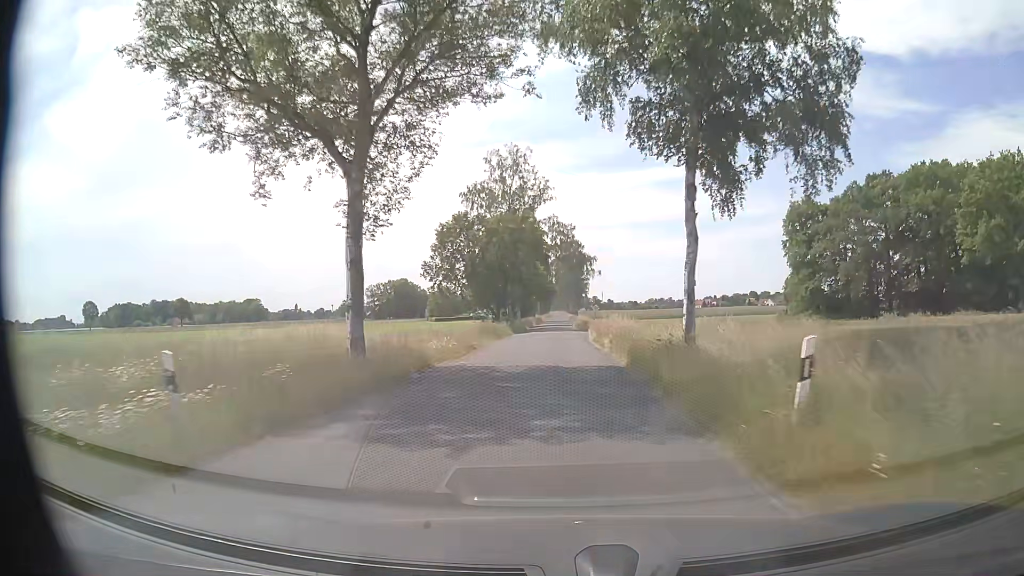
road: secondary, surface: asphalt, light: Day
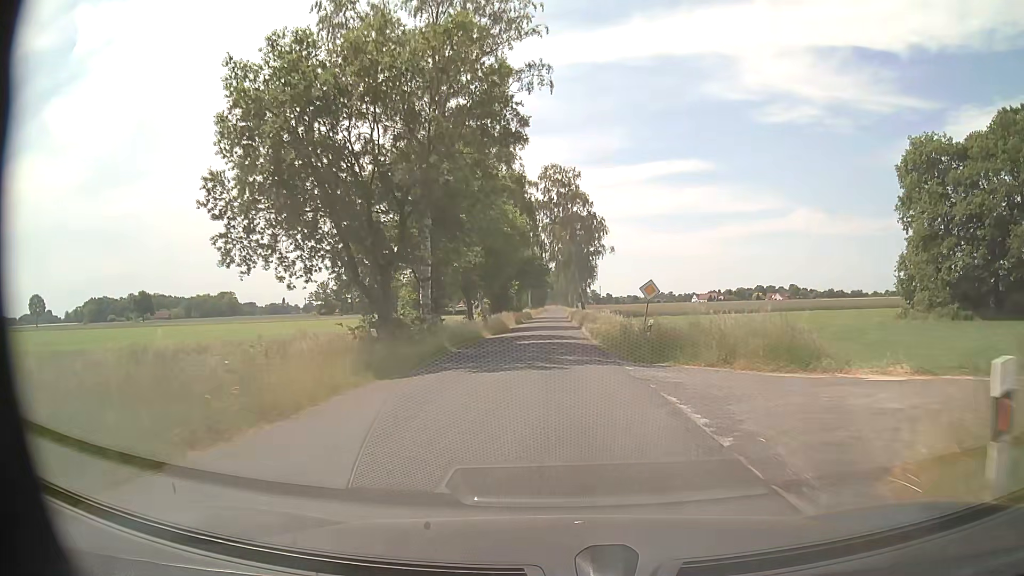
(+0.3, +42.0) m; 0°
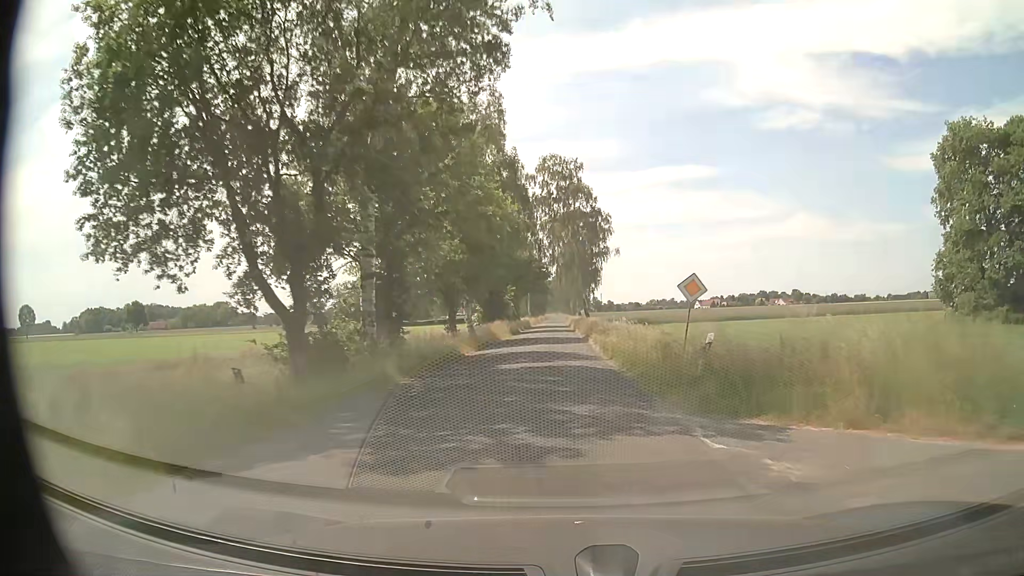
(+0.1, +8.4) m; 0°
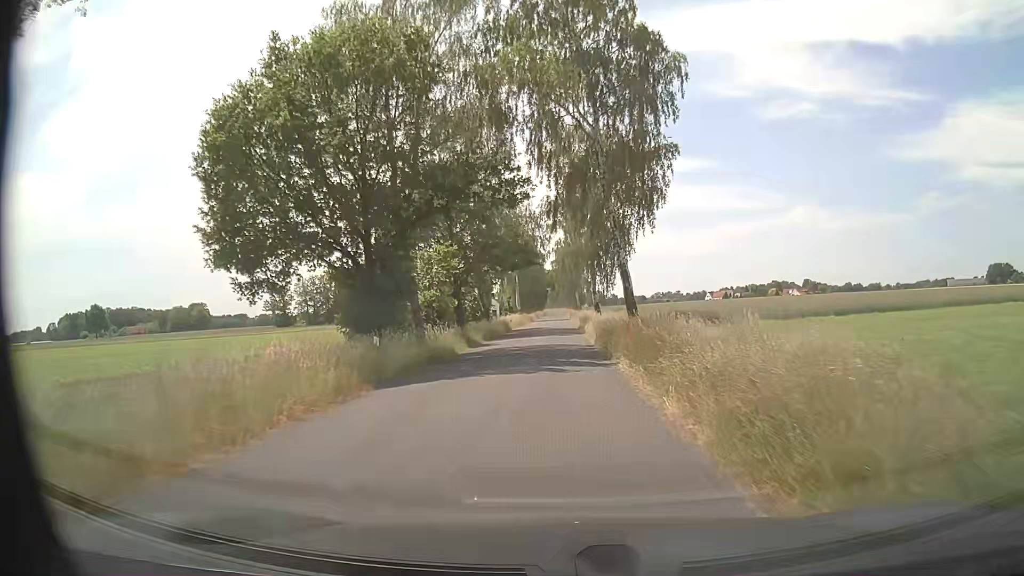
(+0.1, +41.8) m; 0°
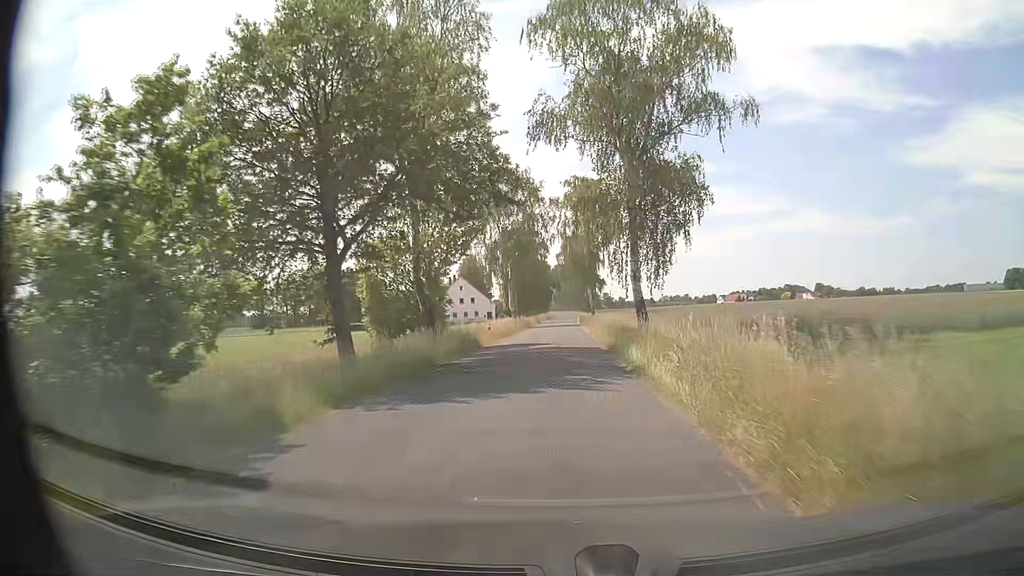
(+0.1, +25.1) m; 0°
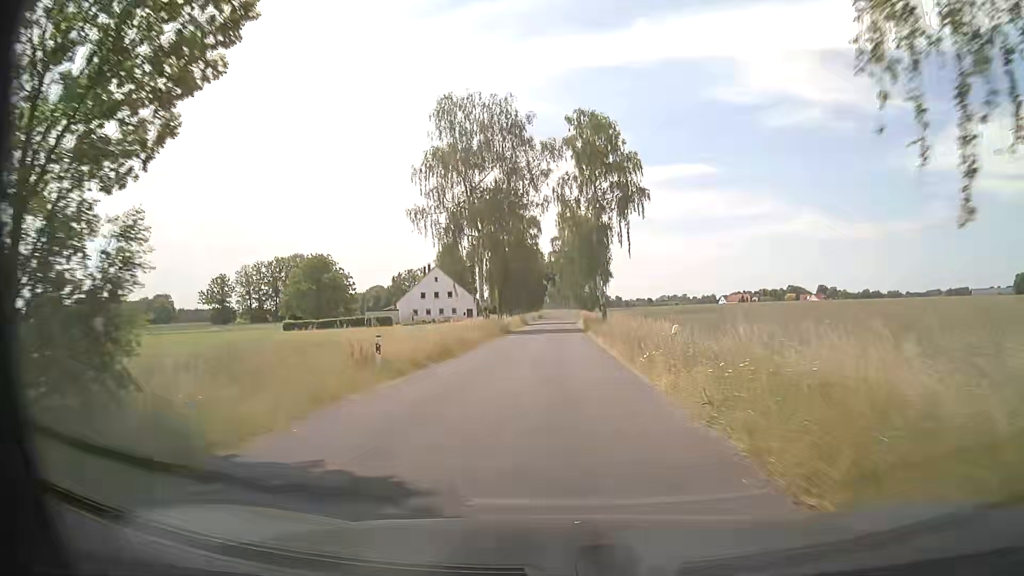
(0.0, +25.1) m; 0°
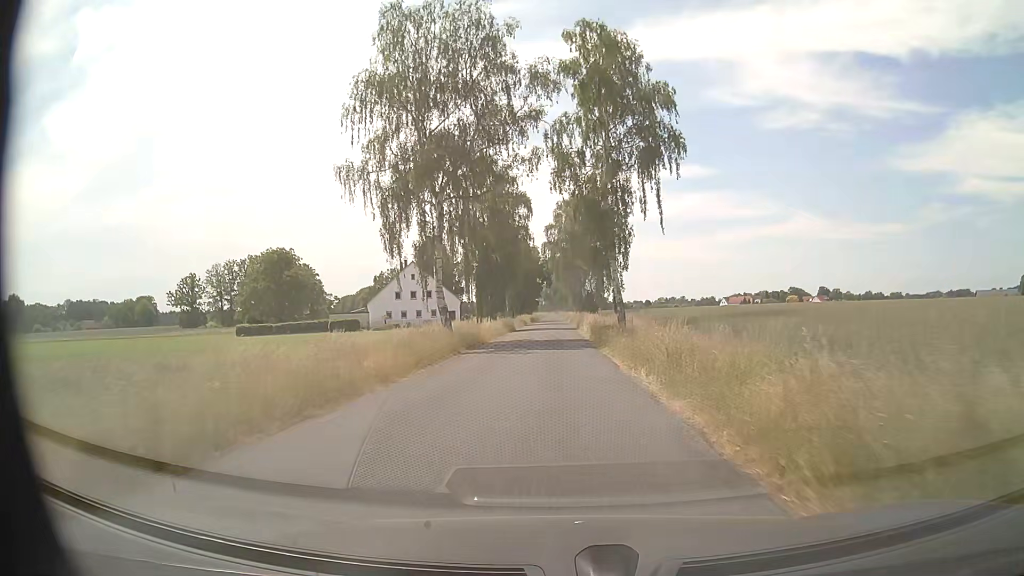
(+0.1, +16.7) m; +1°
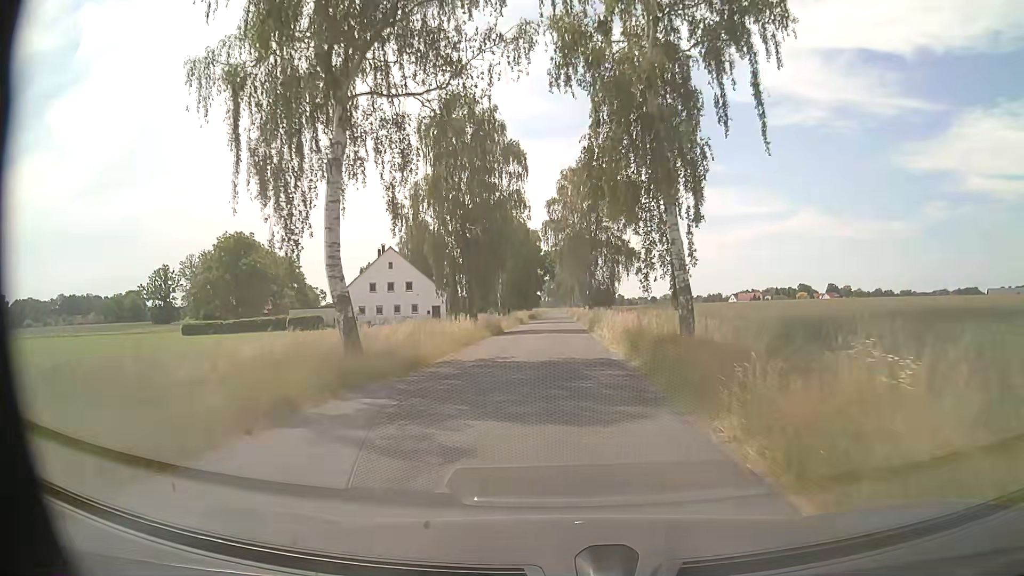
(-0.1, +16.7) m; -1°
(0, +10) (0, +20) (0, +30) (0, +40) (0, +50) (0, +60) (0, +70) (0, +80) (0, +90) (0, +100) m
